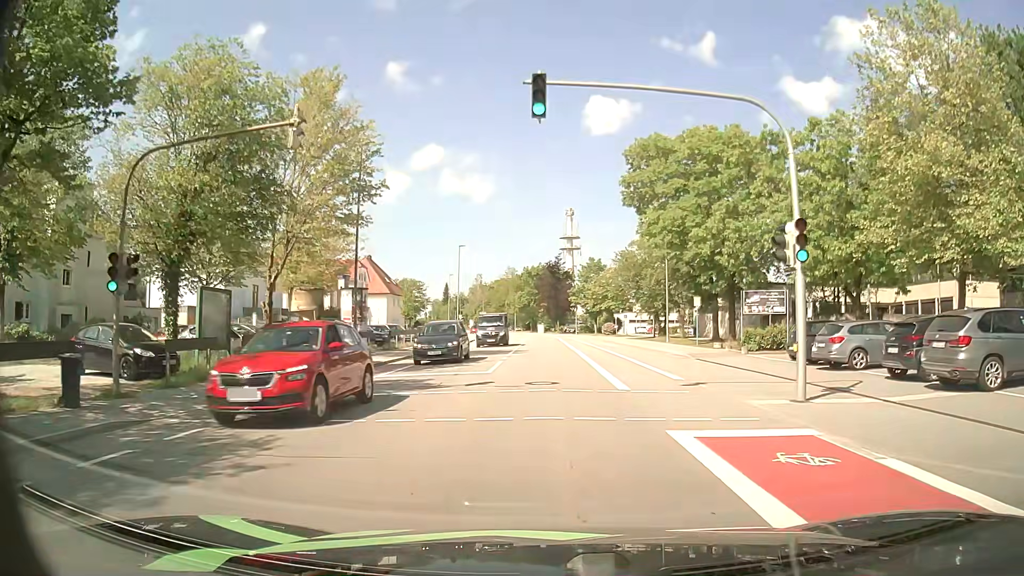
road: tertiary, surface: asphalt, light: Day
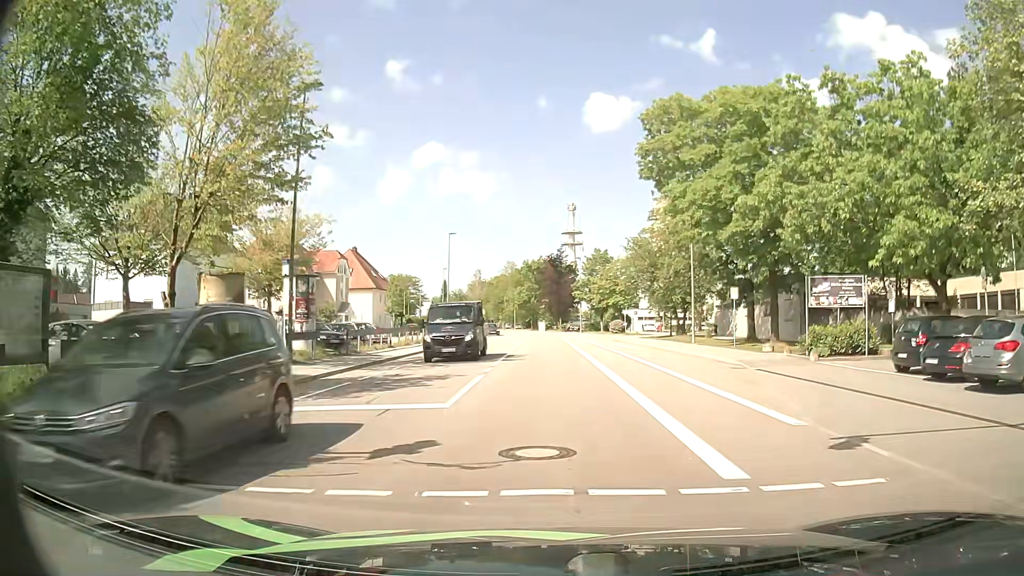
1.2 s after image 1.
(0.0, +8.6) m; 0°
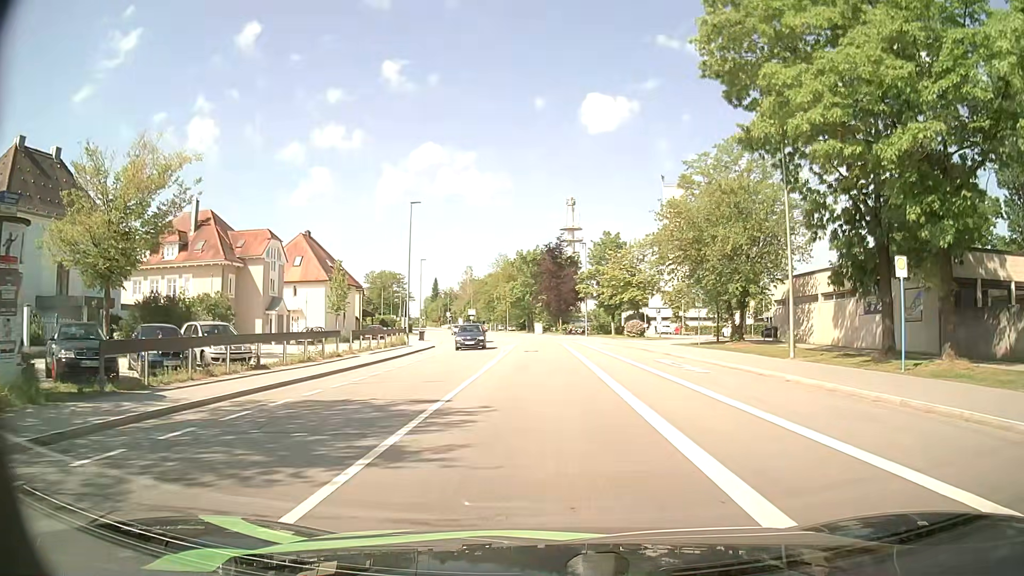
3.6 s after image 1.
(+0.1, +18.0) m; 0°
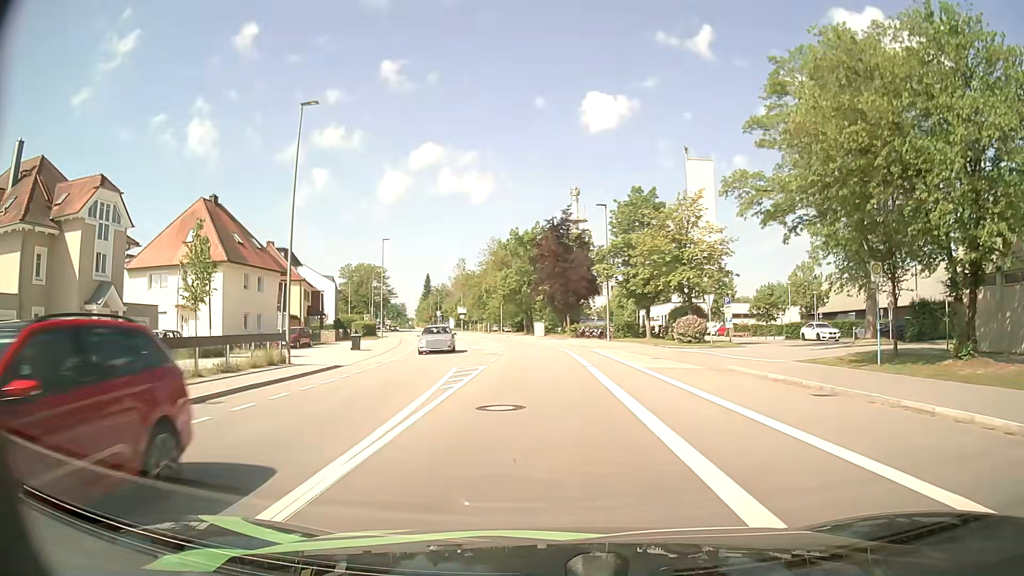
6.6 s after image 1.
(0.0, +23.2) m; 0°
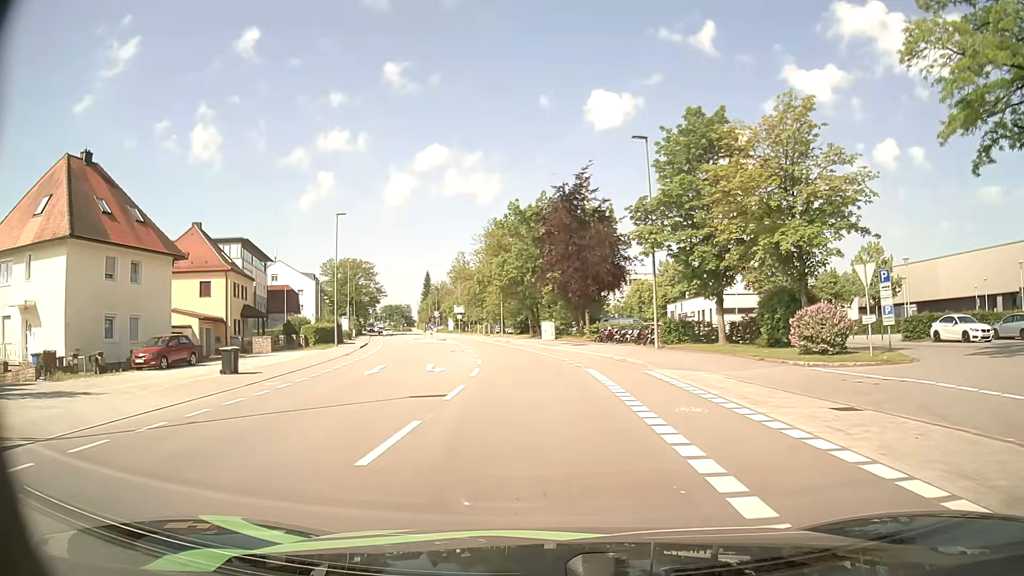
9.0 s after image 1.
(-0.2, +18.3) m; -1°
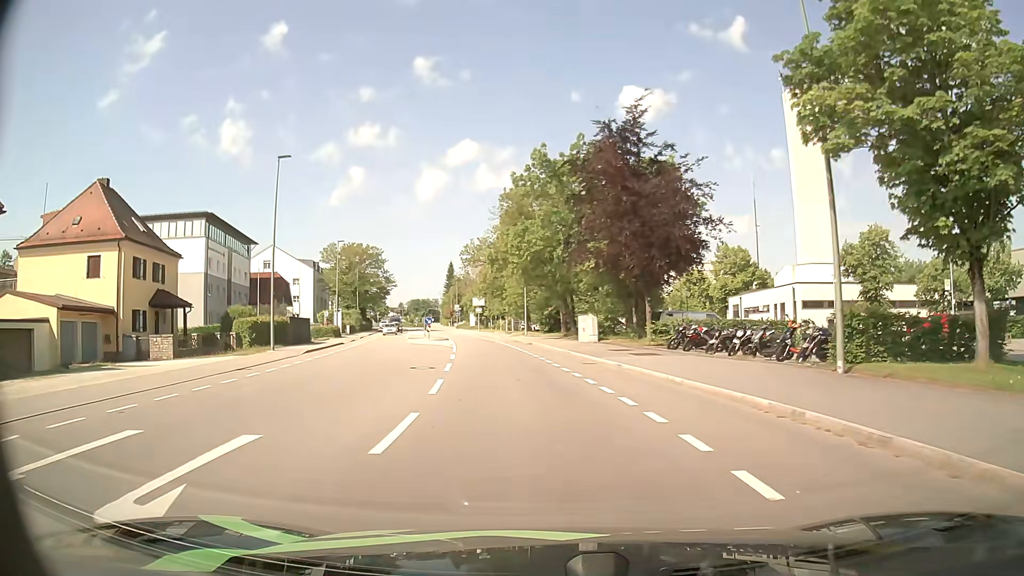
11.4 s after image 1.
(-0.5, +17.7) m; -3°
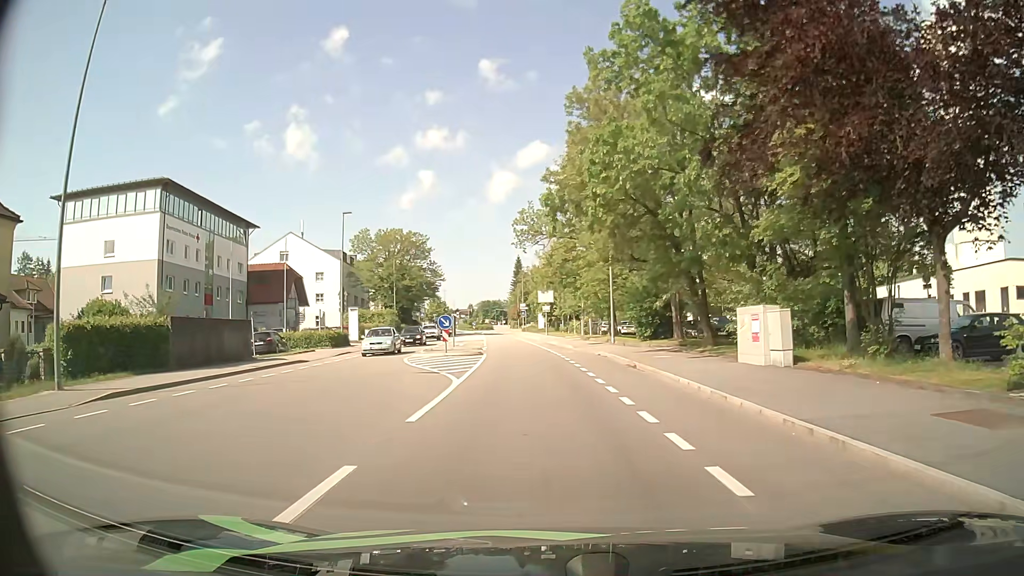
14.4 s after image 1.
(-1.2, +21.7) m; -6°
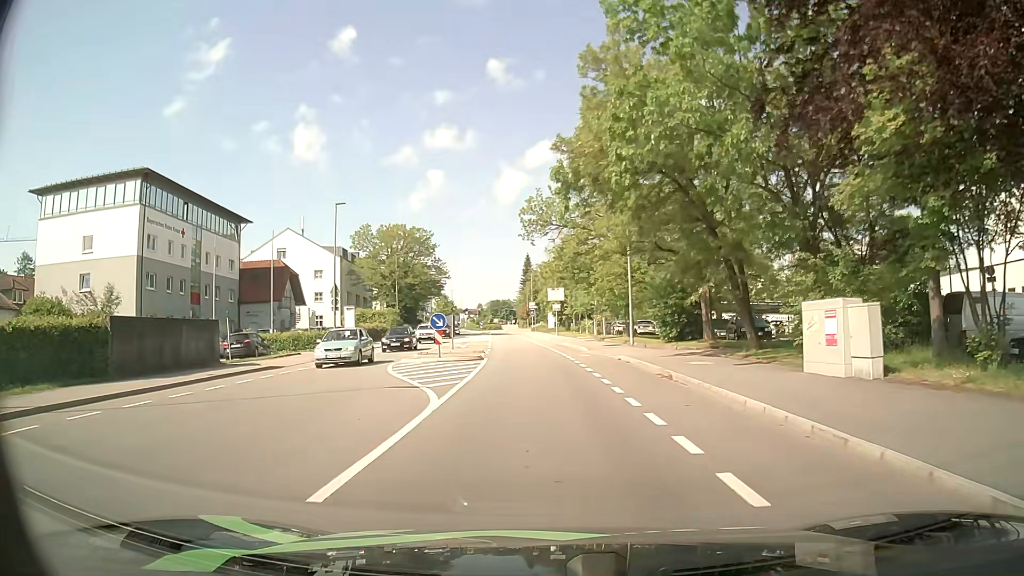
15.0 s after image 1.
(0.0, +4.3) m; -1°
(0, +10) (0, +20) (-1, +30) (-2, +40) (-2, +50) (-3, +60) (-4, +70) (-5, +80) (-6, +90) (-7, +100) m
